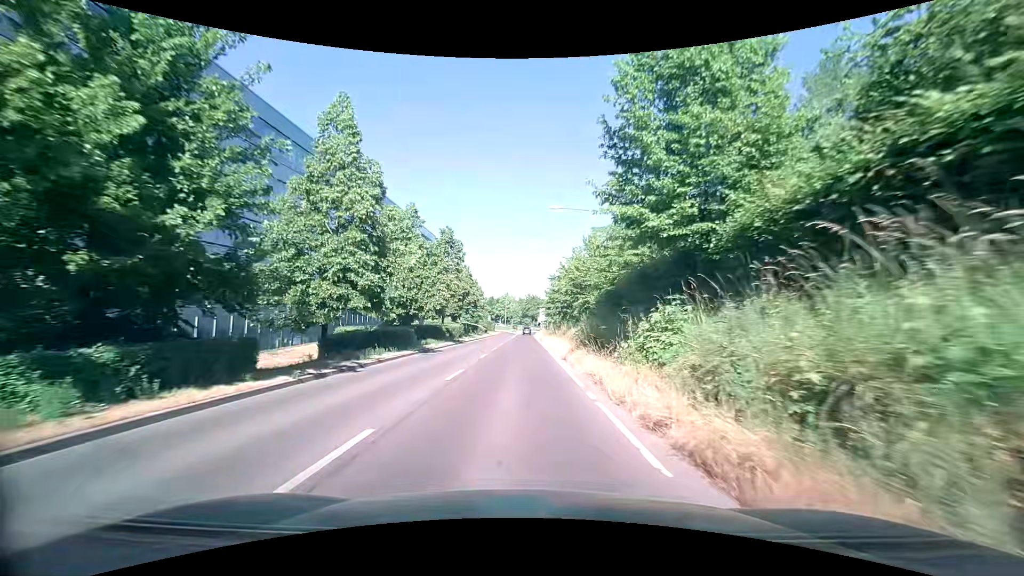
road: tertiary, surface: asphalt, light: Day
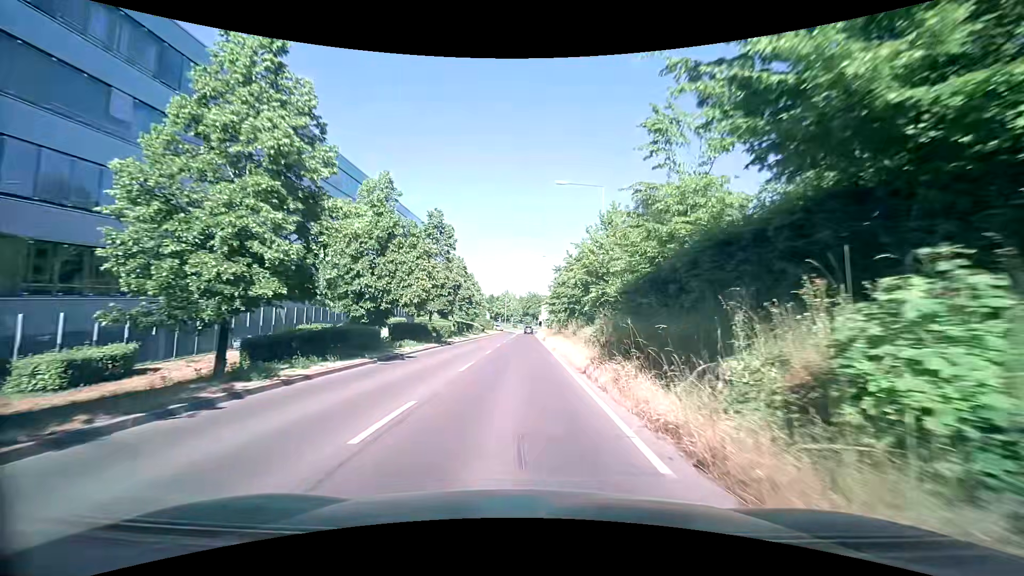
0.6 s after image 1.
(0.0, +7.0) m; 0°
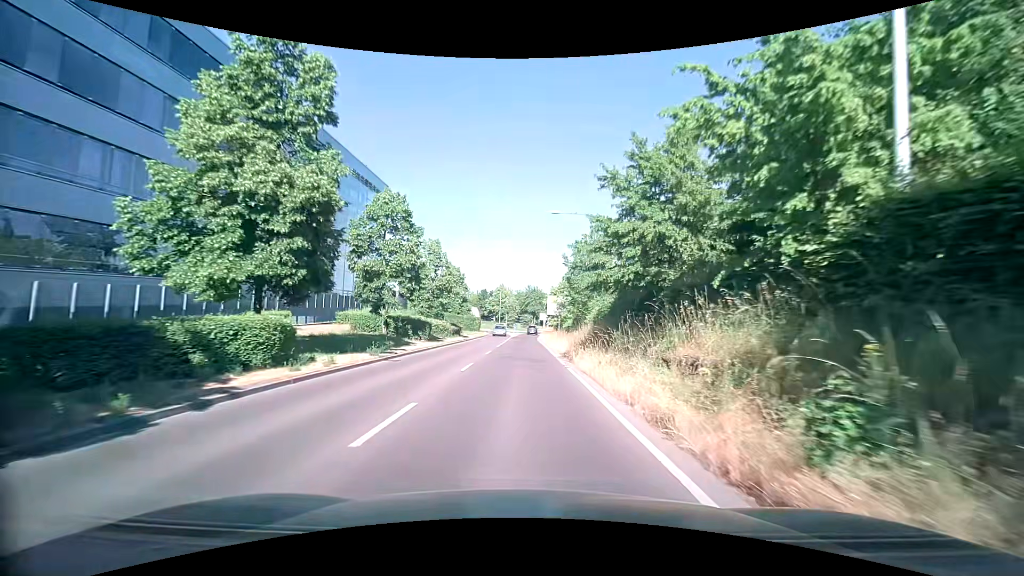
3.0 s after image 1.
(-0.1, +27.7) m; 0°
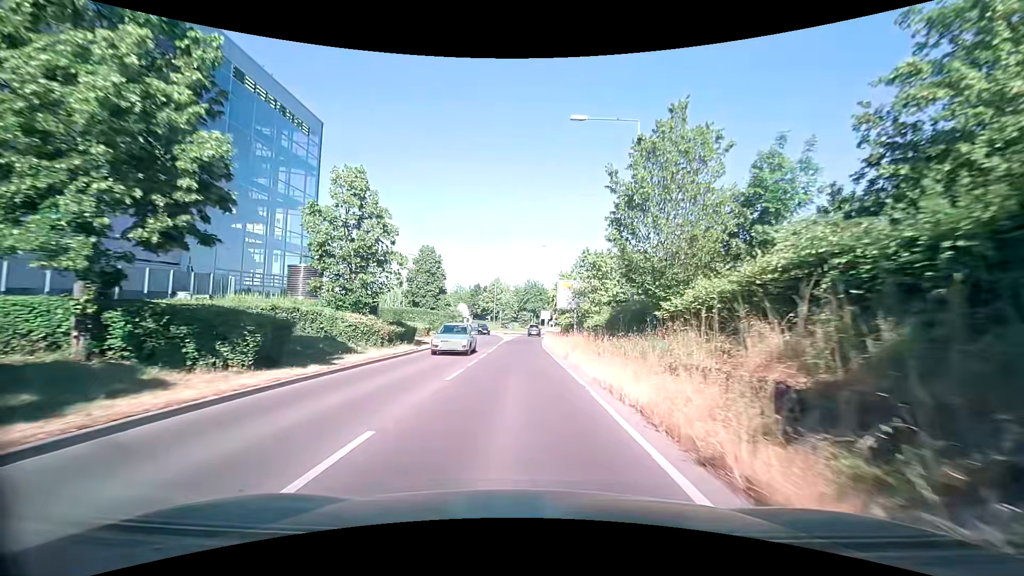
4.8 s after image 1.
(+0.1, +20.6) m; -1°
